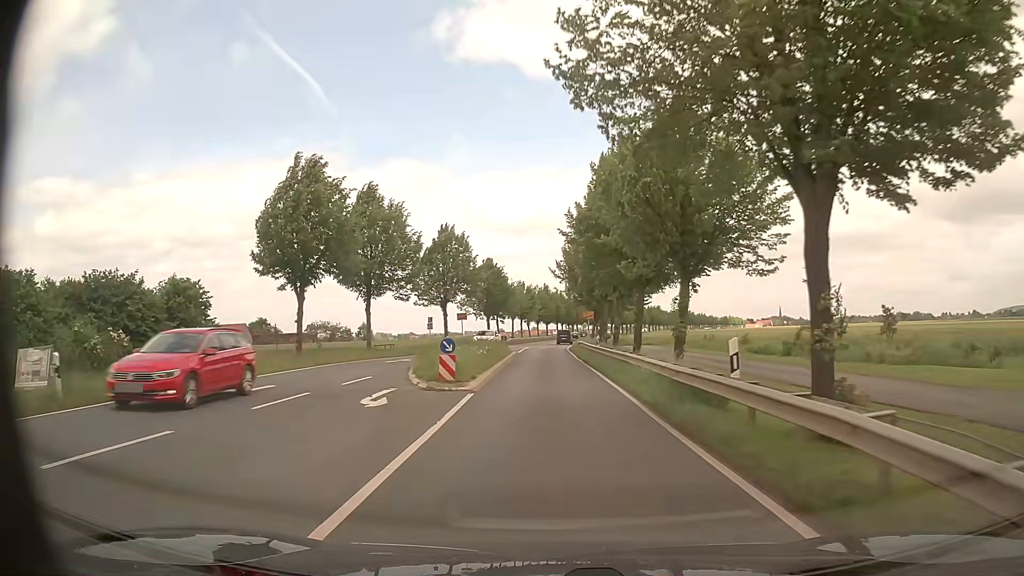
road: primary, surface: asphalt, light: Day
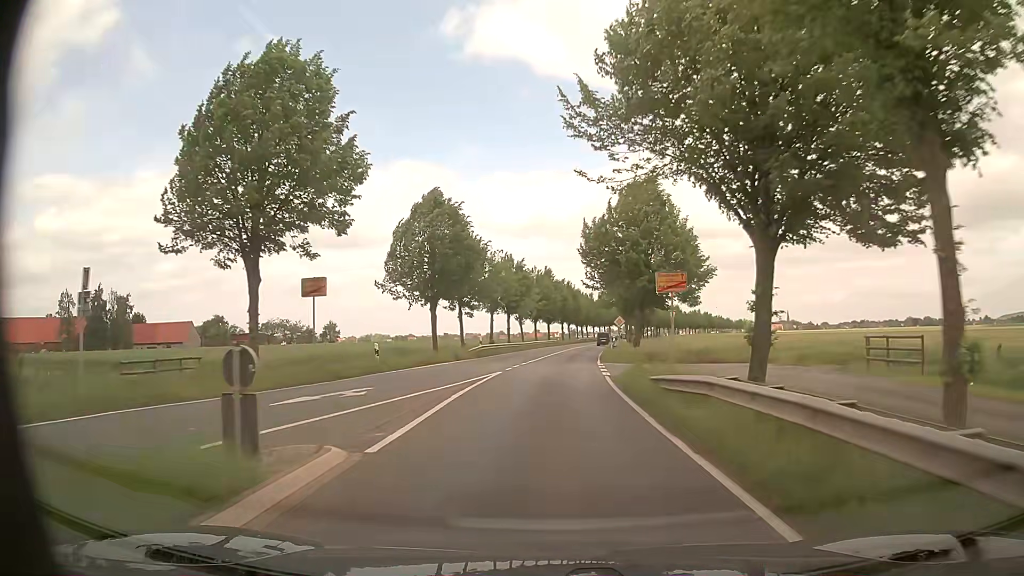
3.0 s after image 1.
(0.0, +39.7) m; -1°
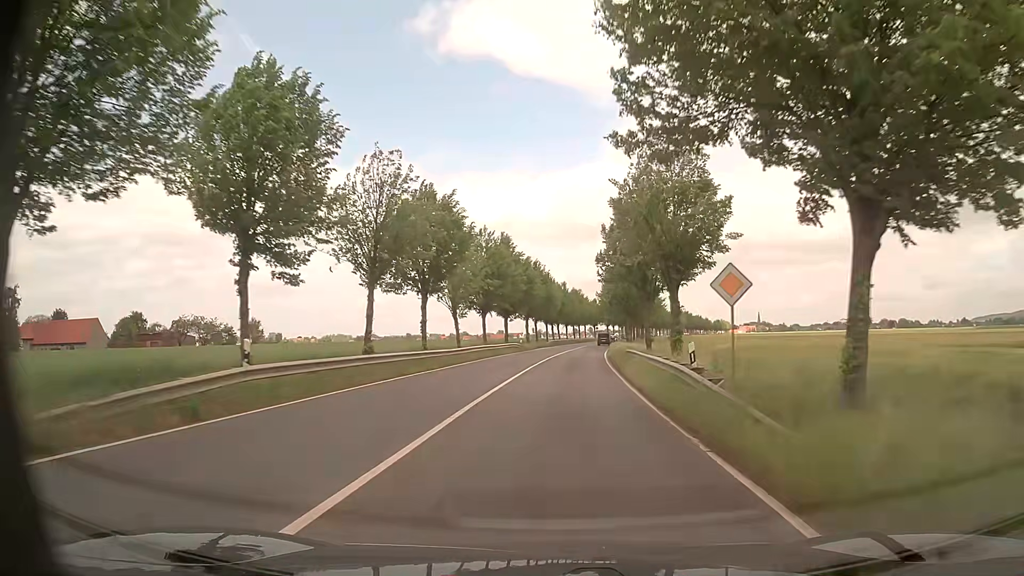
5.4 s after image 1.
(+1.0, +33.9) m; +3°
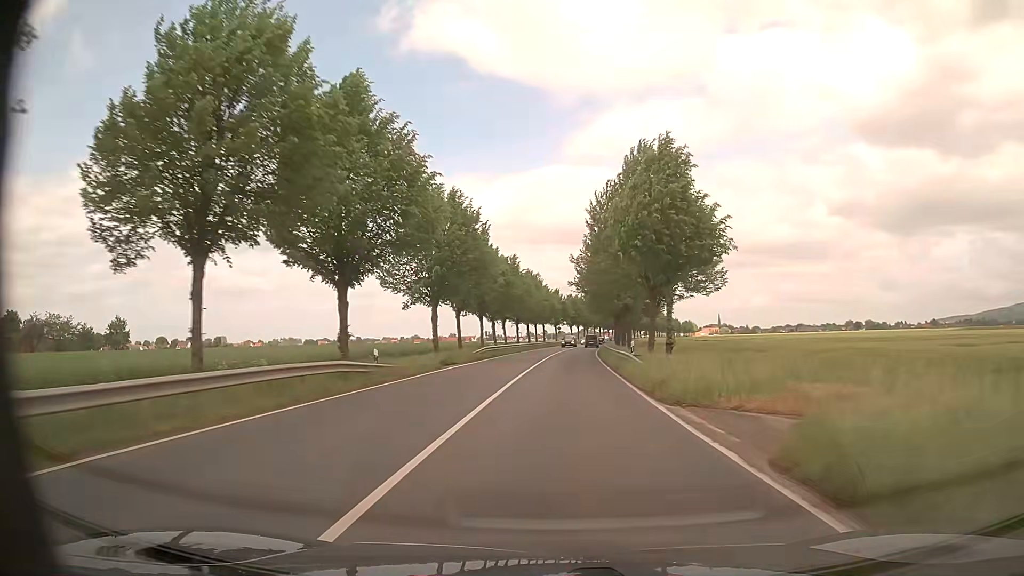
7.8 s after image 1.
(+1.5, +43.2) m; +4°
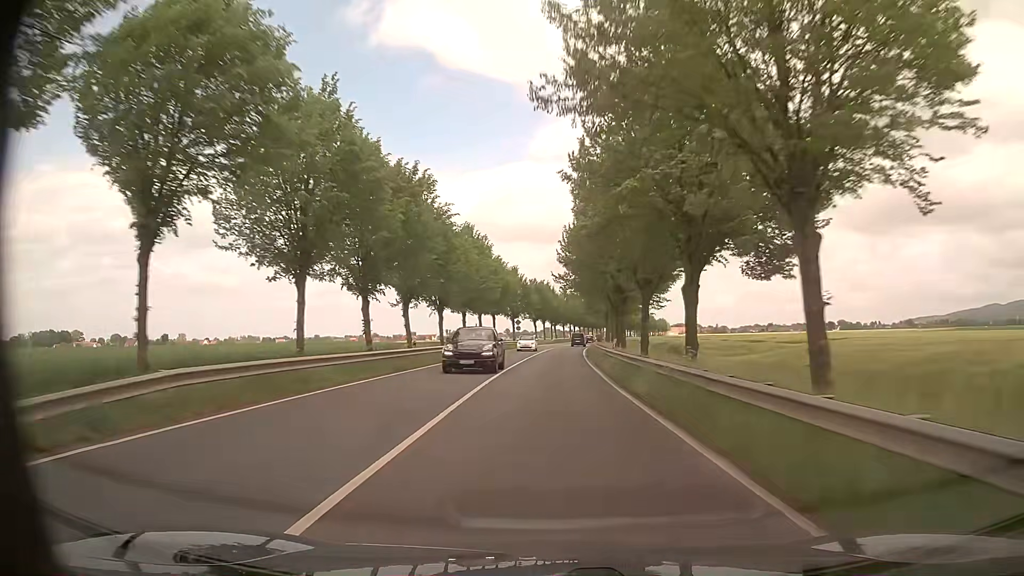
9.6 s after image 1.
(+1.3, +38.0) m; +4°
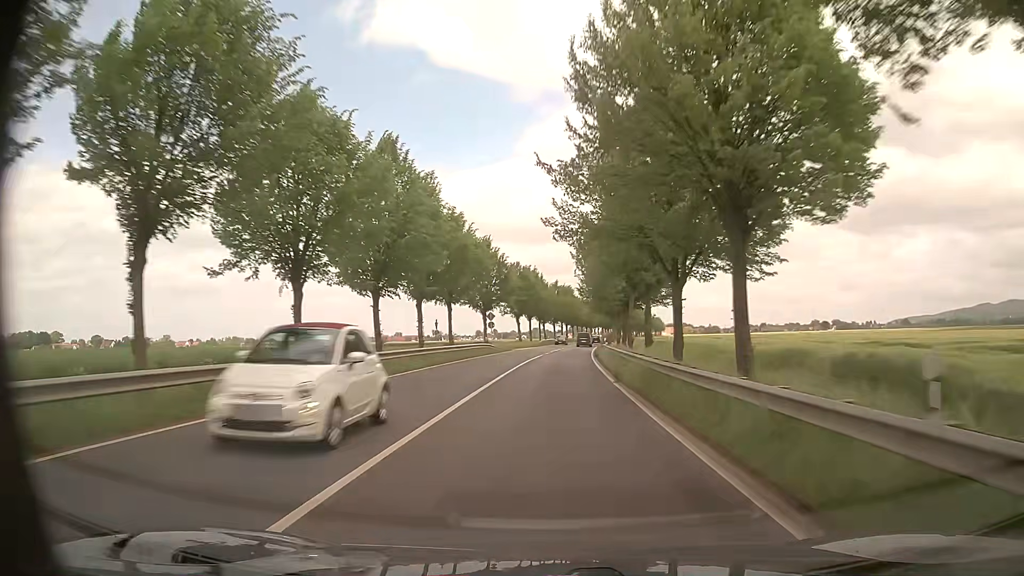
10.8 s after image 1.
(+0.1, +26.8) m; 0°
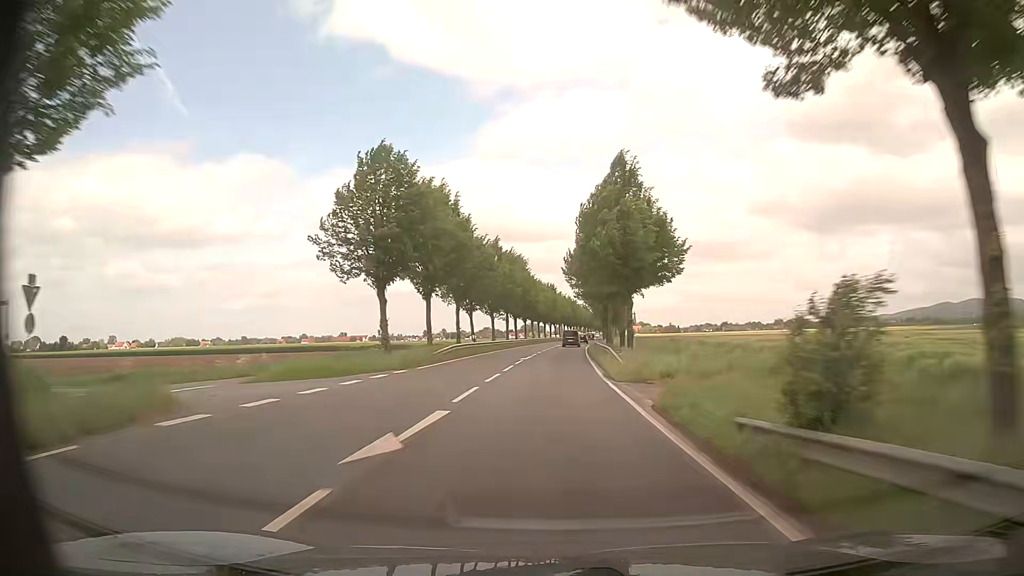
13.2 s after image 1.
(+2.3, +56.6) m; +4°
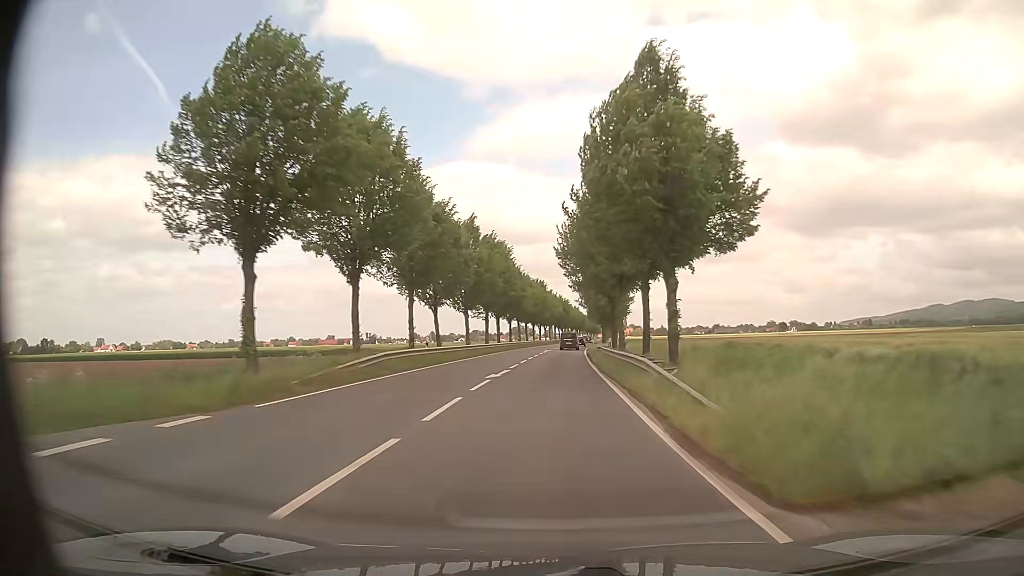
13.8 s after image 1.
(+0.1, +15.0) m; +1°
(0, +10) (0, +20) (0, +30) (0, +40) (+1, +50) (+1, +60) (+2, +70) (+3, +80) (+3, +90) (+4, +100) m
